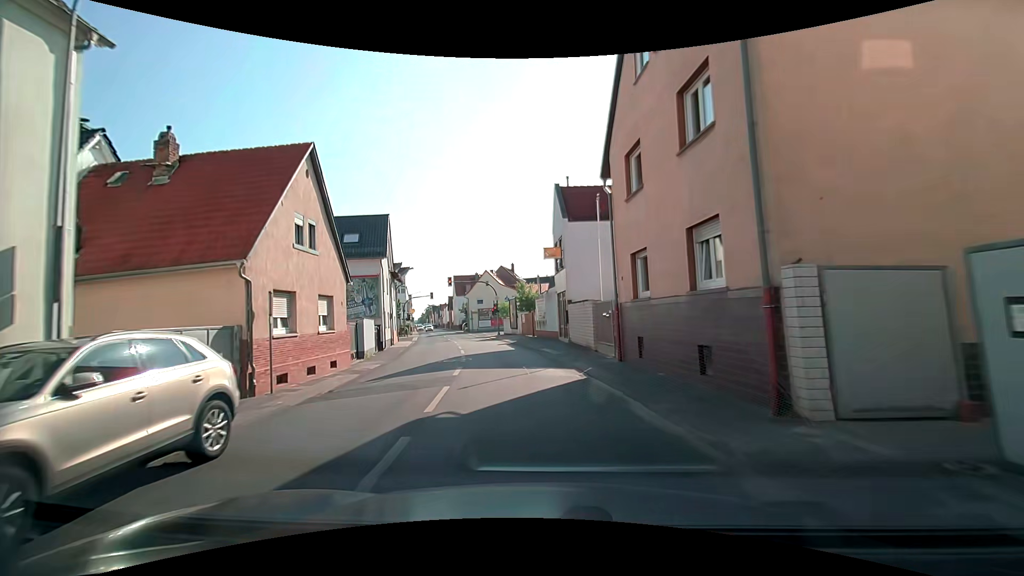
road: tertiary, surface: asphalt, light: Day
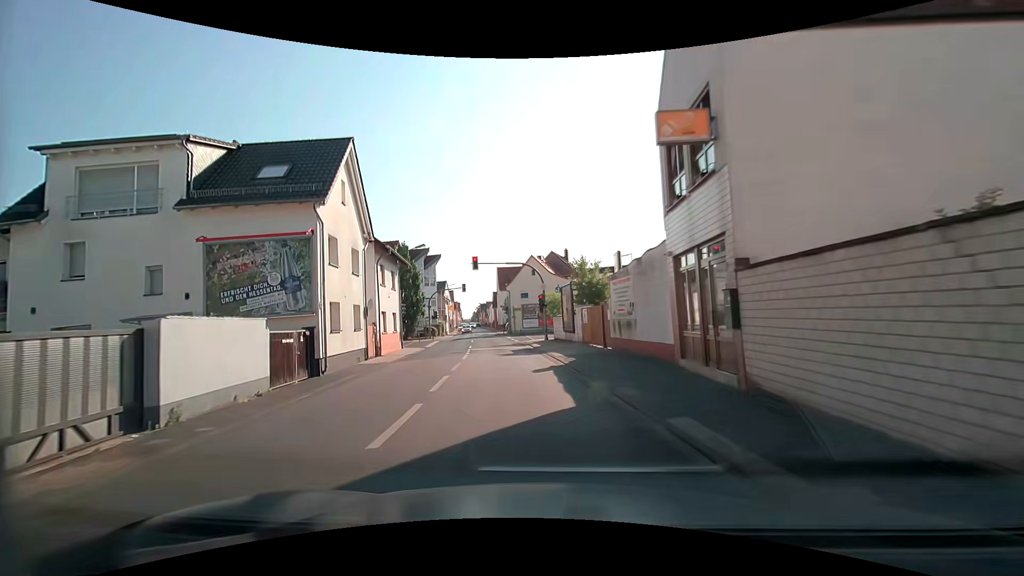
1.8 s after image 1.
(-1.0, +16.5) m; -6°
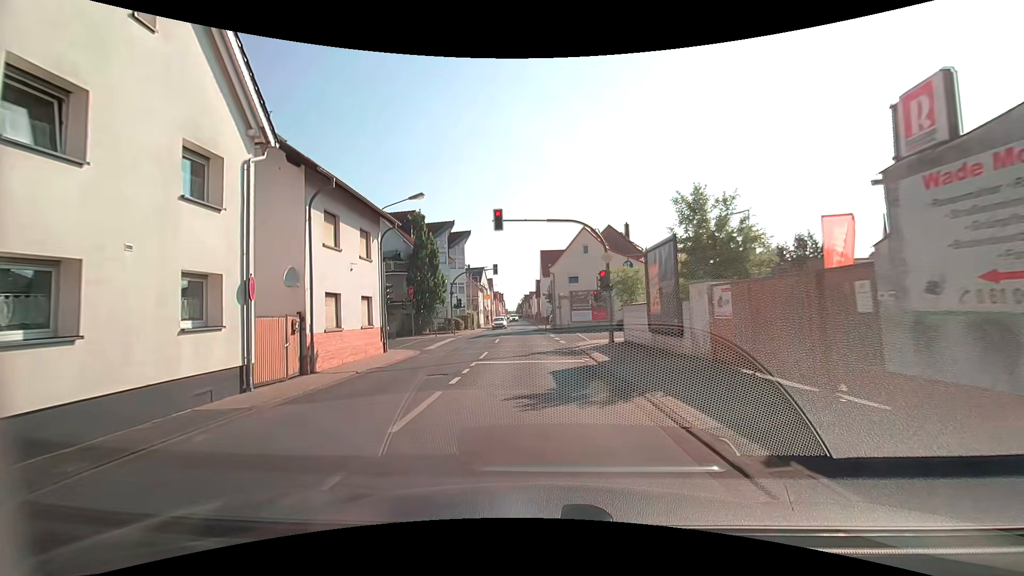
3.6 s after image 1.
(-0.7, +13.3) m; -7°
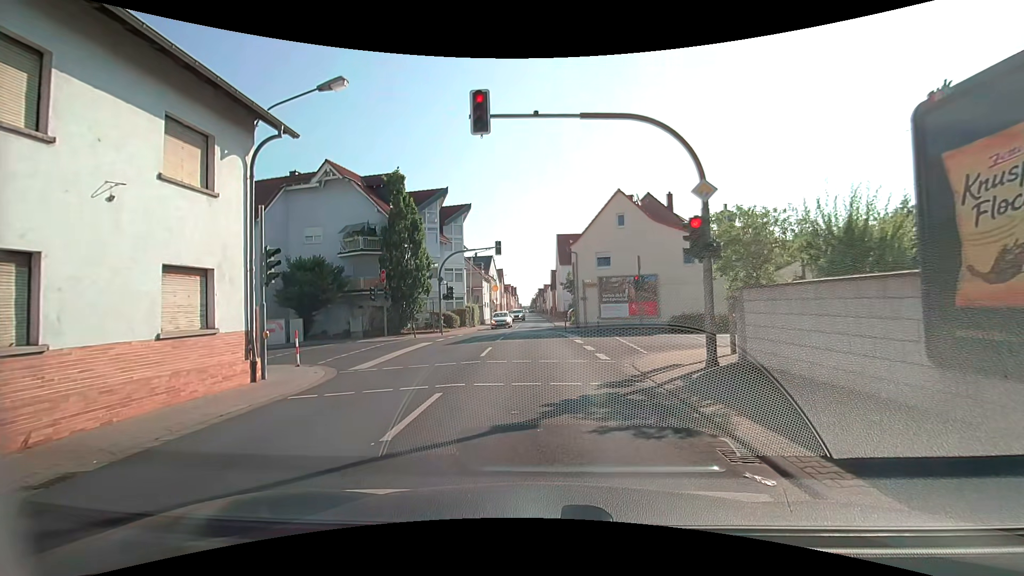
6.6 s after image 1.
(0.0, +11.4) m; 0°
(0, +10) (-1, +20) (-1, +30) (-1, +40) (-1, +50) (-1, +60) (-2, +70) (-2, +80) (-2, +90) (-3, +100) m
